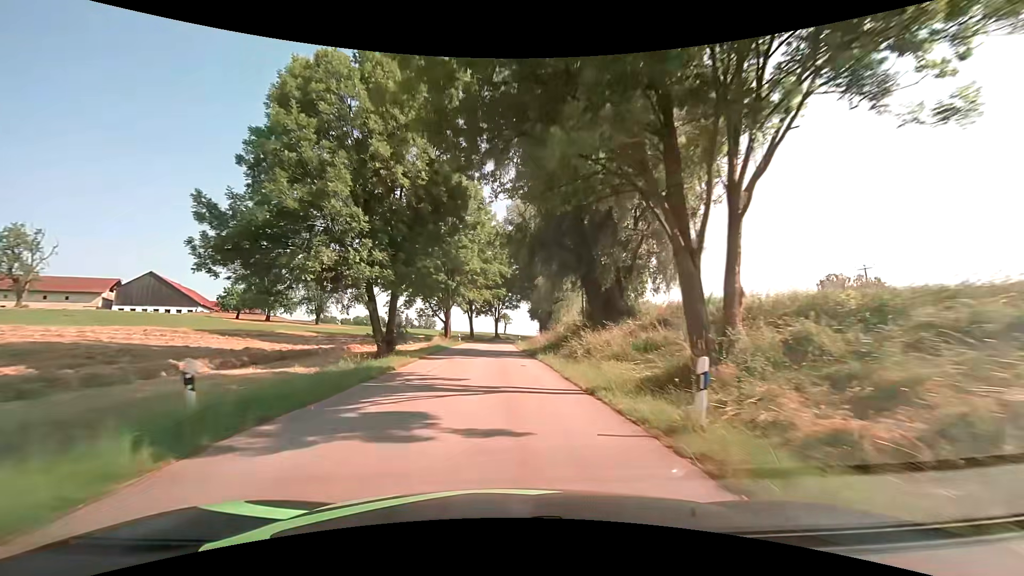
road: tertiary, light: Day
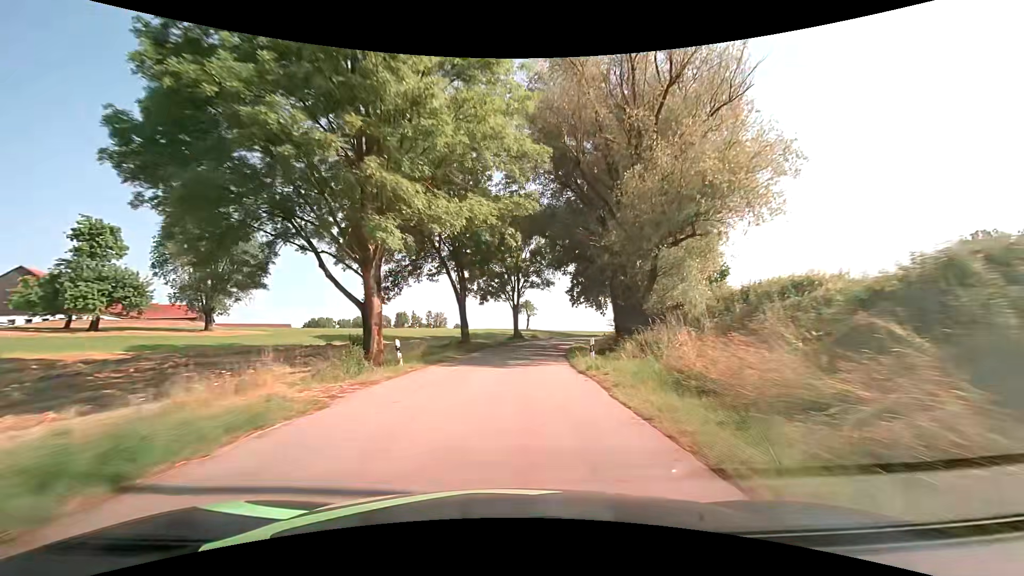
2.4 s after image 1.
(-0.9, +40.0) m; -2°
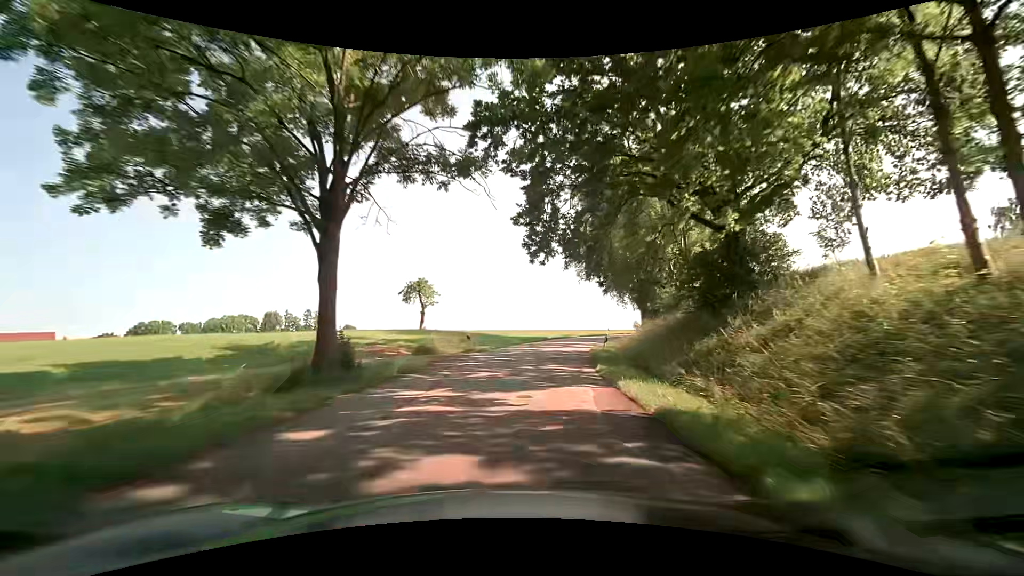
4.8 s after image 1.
(+2.7, +40.2) m; +11°
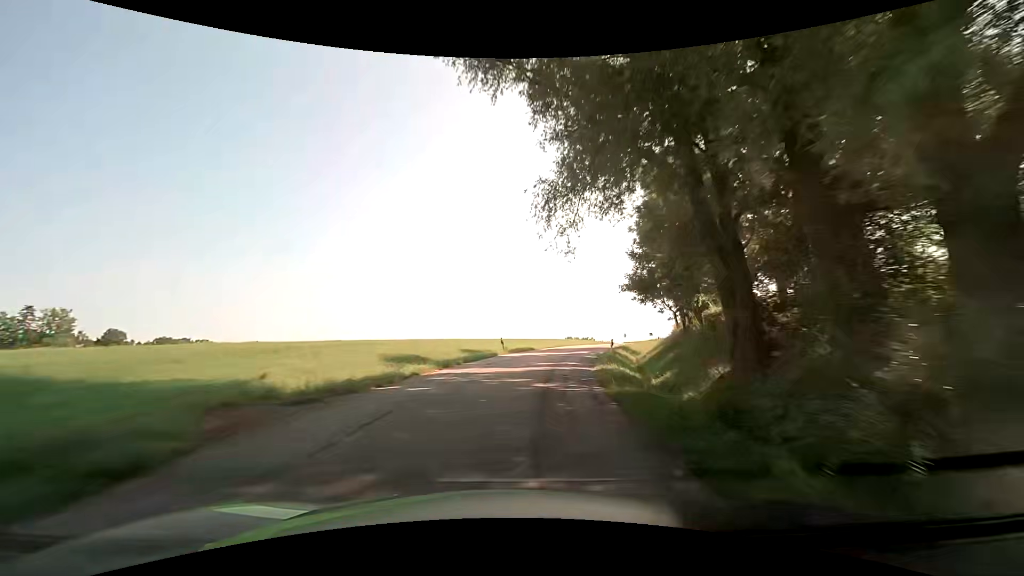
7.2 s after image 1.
(+5.2, +40.8) m; +15°
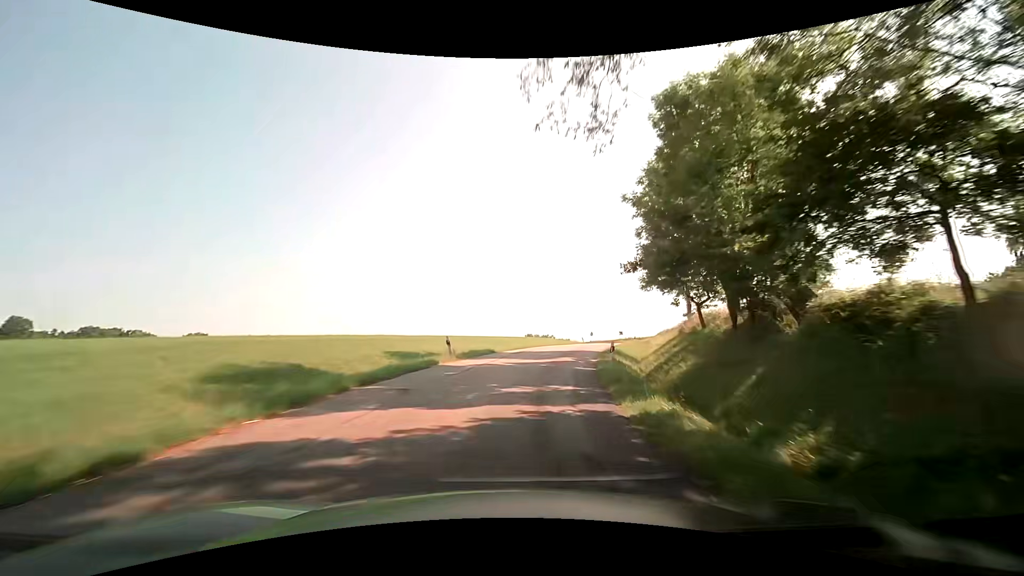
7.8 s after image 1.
(+0.4, +10.4) m; +4°
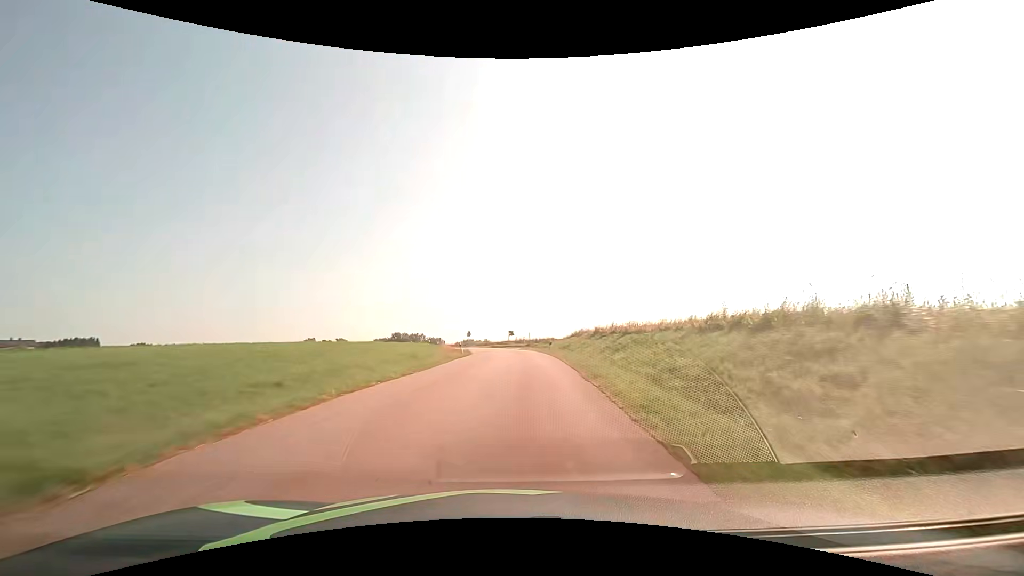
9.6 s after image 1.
(+4.5, +31.1) m; +16°
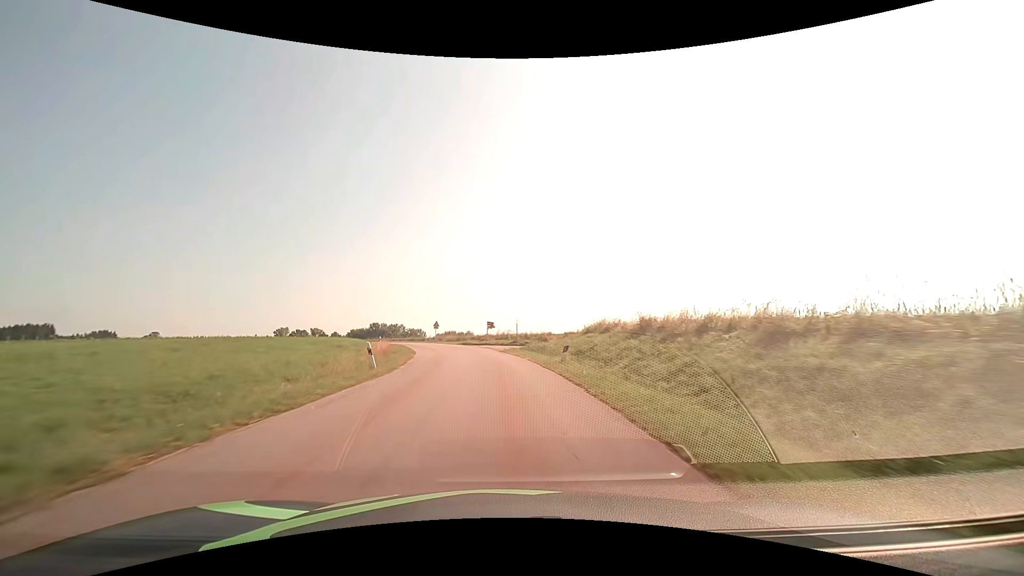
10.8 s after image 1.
(+0.8, +21.1) m; +2°
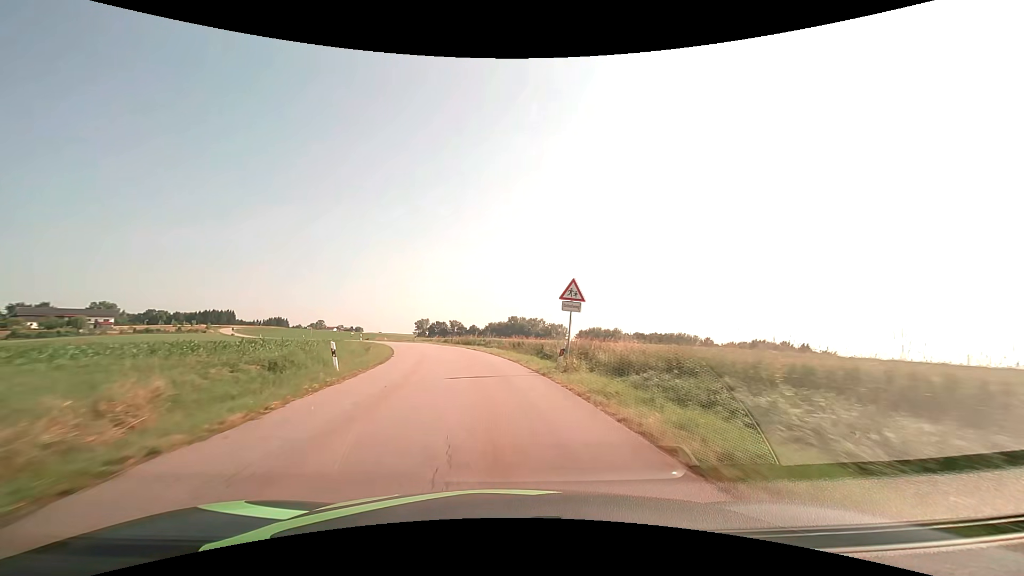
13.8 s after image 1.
(-6.9, +52.8) m; -16°
(0, +10) (-1, +20) (-3, +30) (-5, +40) (-8, +49) (-12, +58) (-16, +68) (-20, +77) (-25, +85) (-30, +94) m
